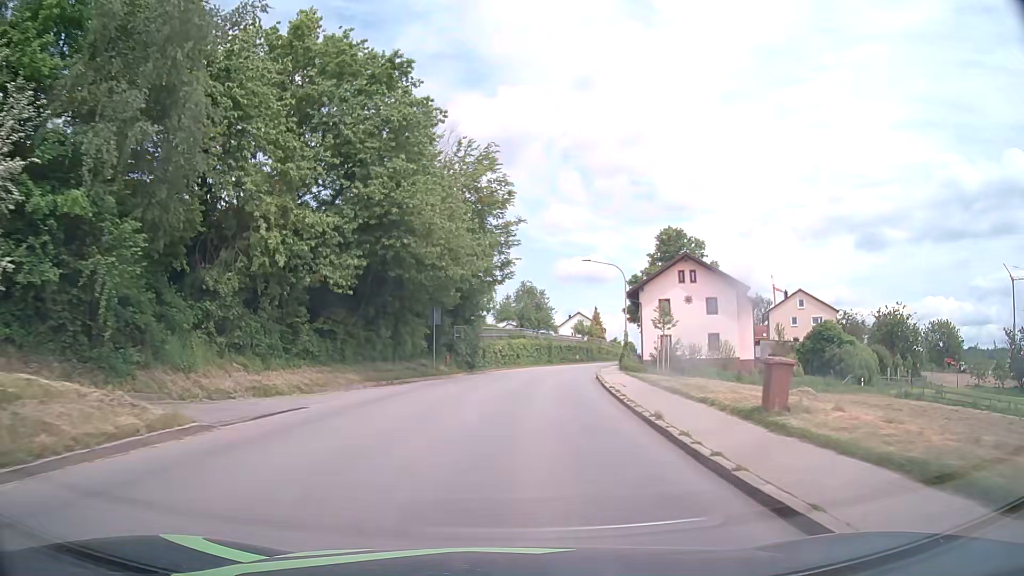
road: tertiary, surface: asphalt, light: Day
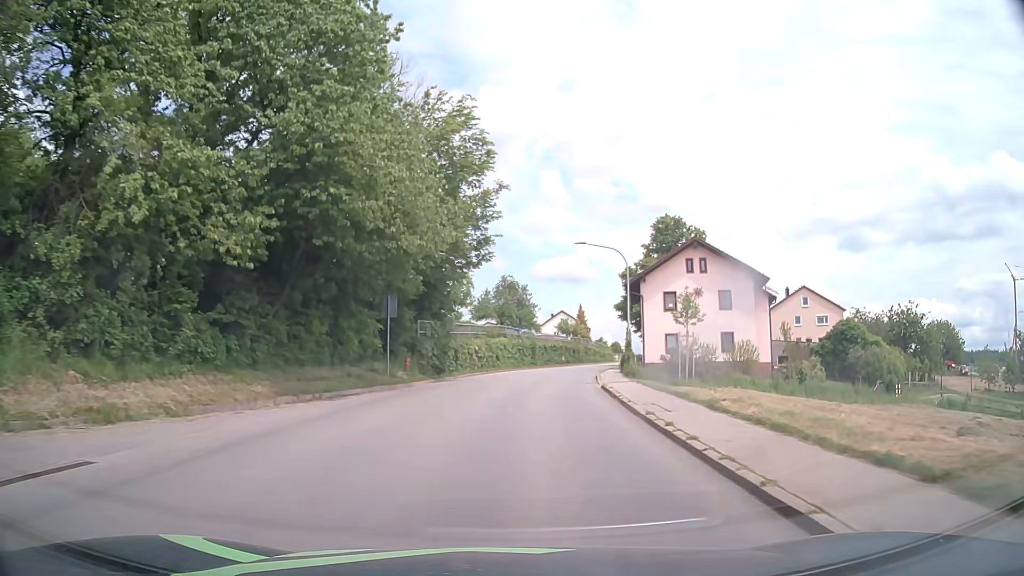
(+0.1, +7.8) m; +2°
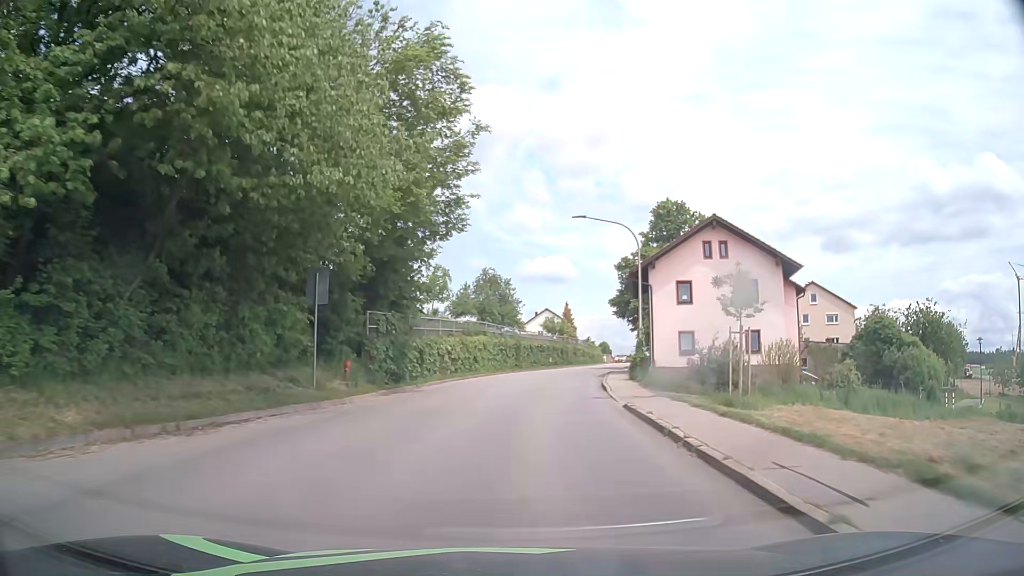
(+0.1, +7.8) m; +1°
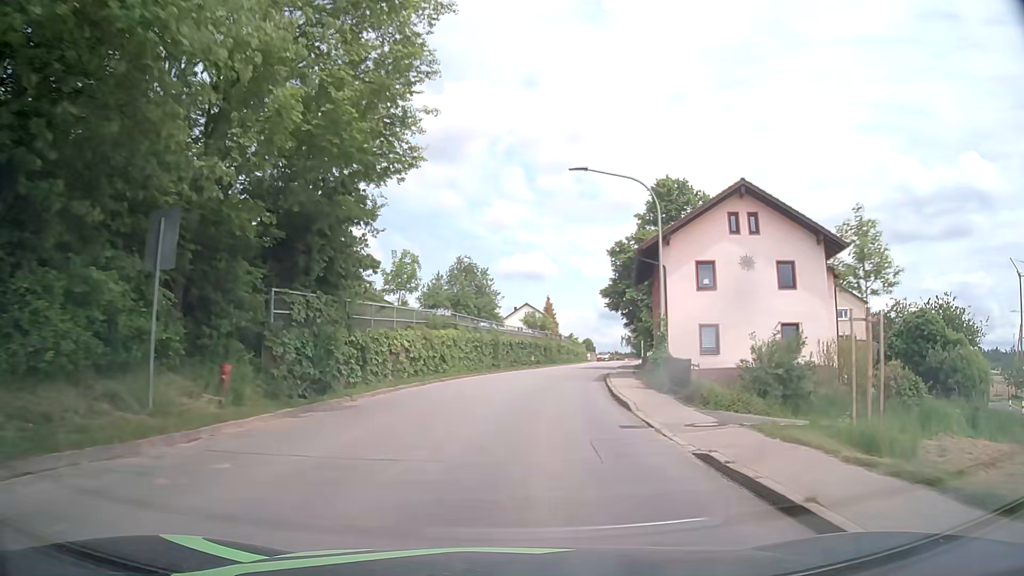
(+0.1, +7.8) m; +2°
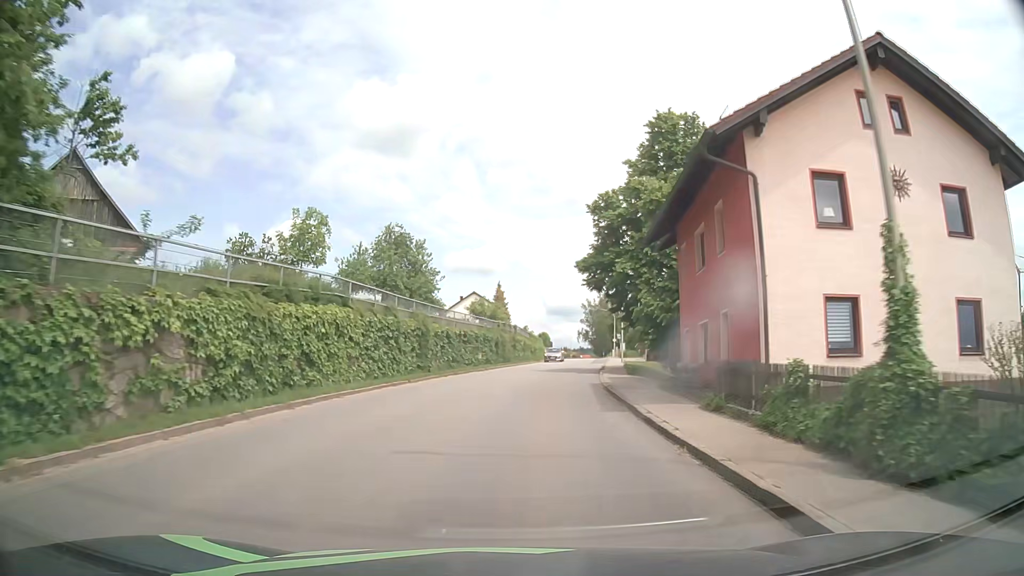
(+0.6, +15.7) m; +5°
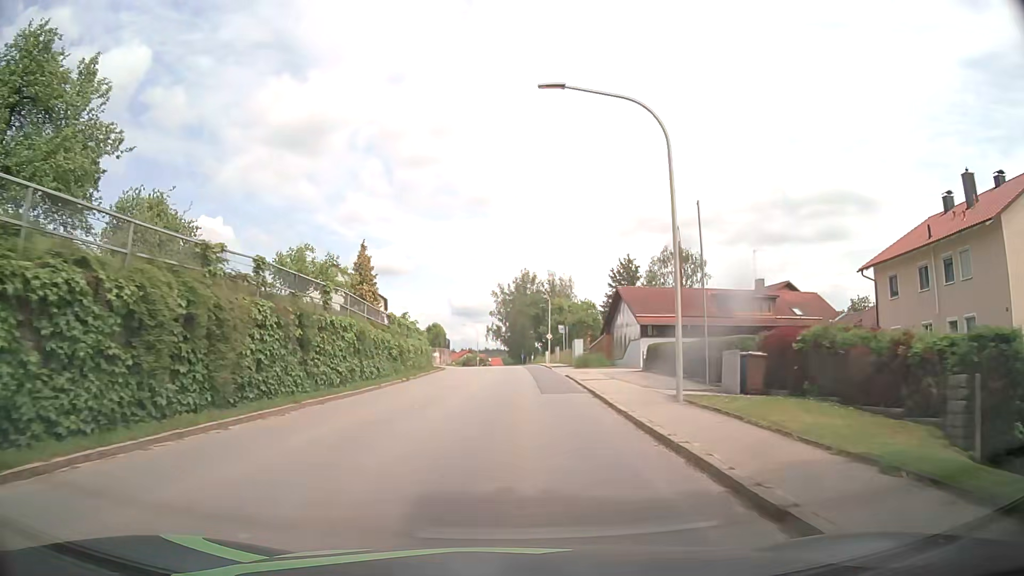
(+3.2, +38.9) m; +8°
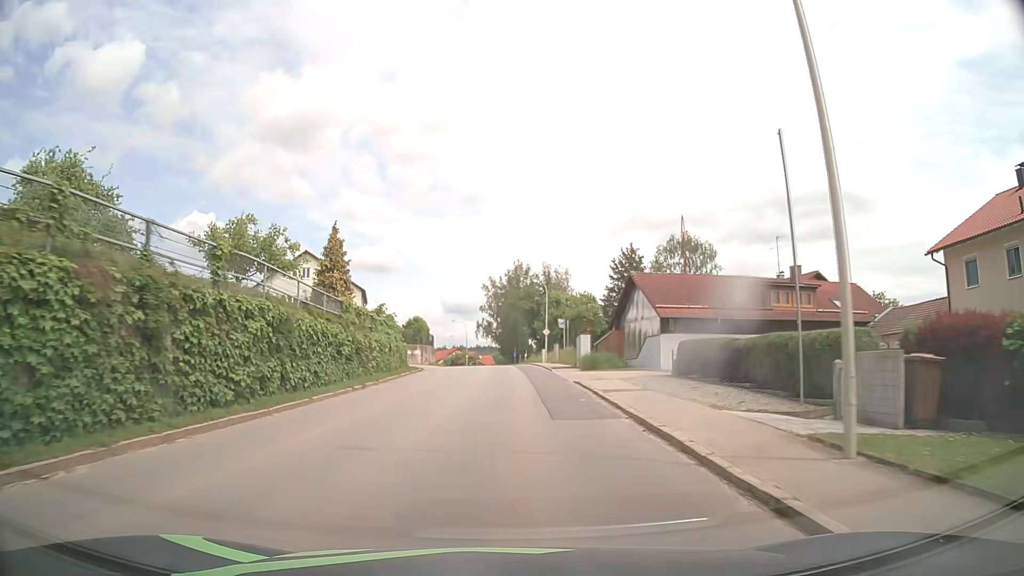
(0.0, +7.8) m; +1°
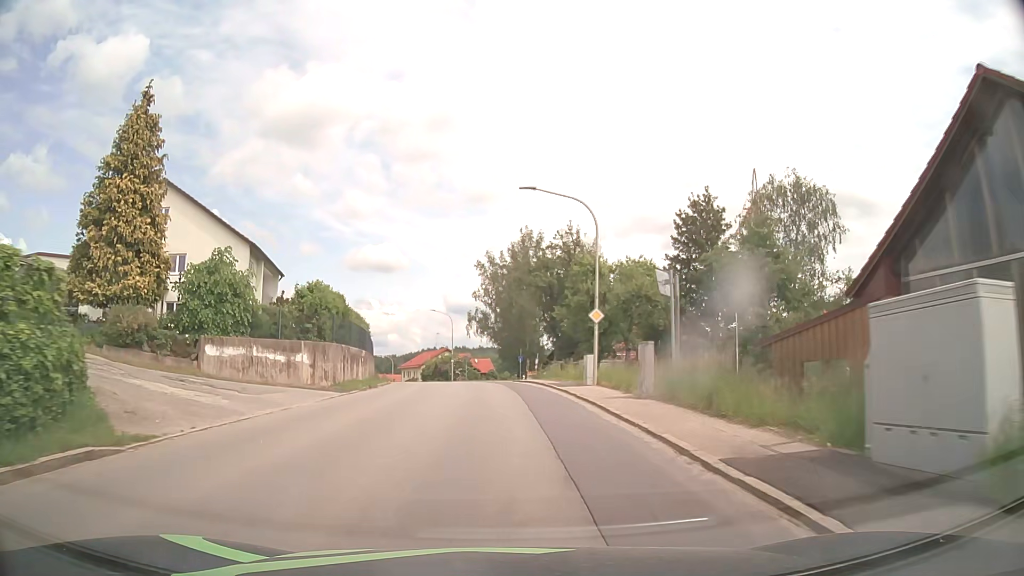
(+0.3, +31.2) m; -1°
(0, +10) (0, +20) (-1, +30) (-2, +40) (-3, +50) (-5, +60) (-7, +69) (-9, +79) (-12, +89) (-15, +98) m
